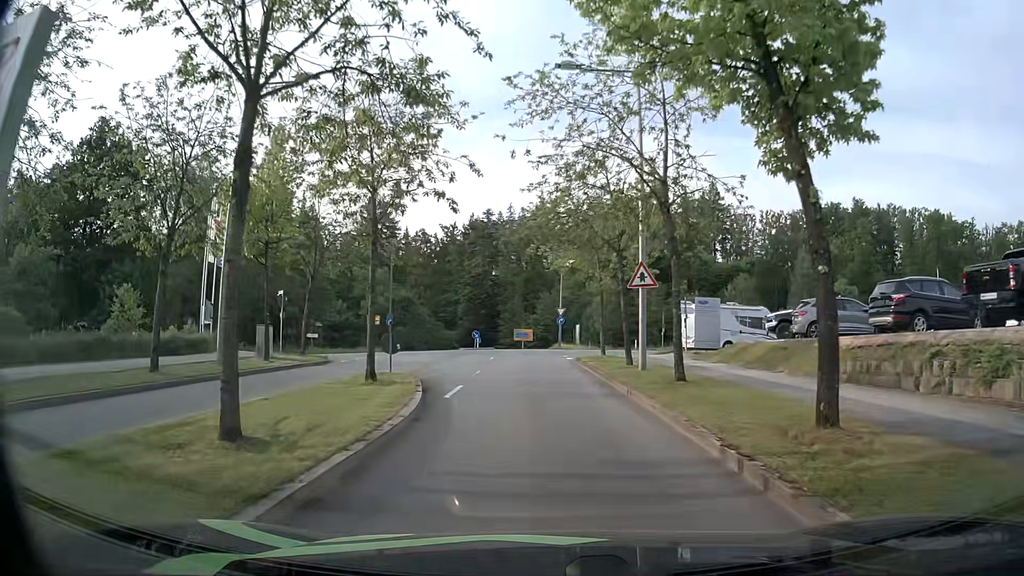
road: residential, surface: asphalt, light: Day
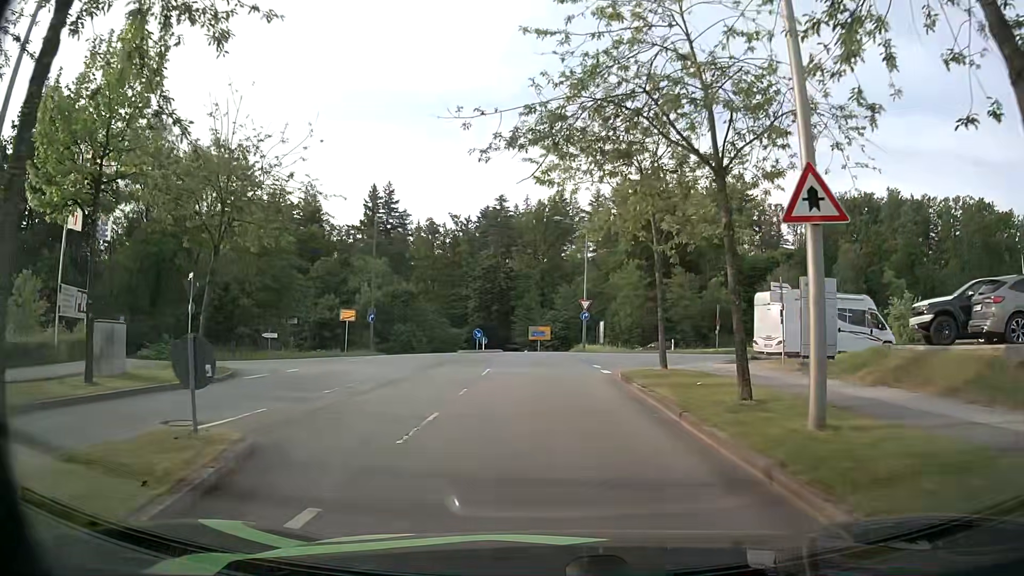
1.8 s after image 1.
(0.0, +11.3) m; 0°
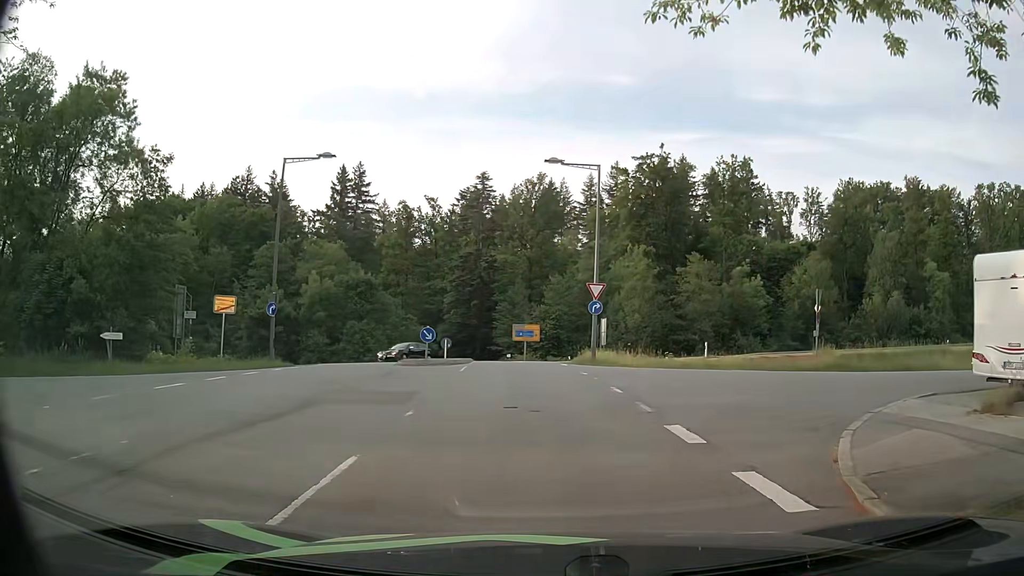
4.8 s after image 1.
(-0.3, +15.6) m; +1°
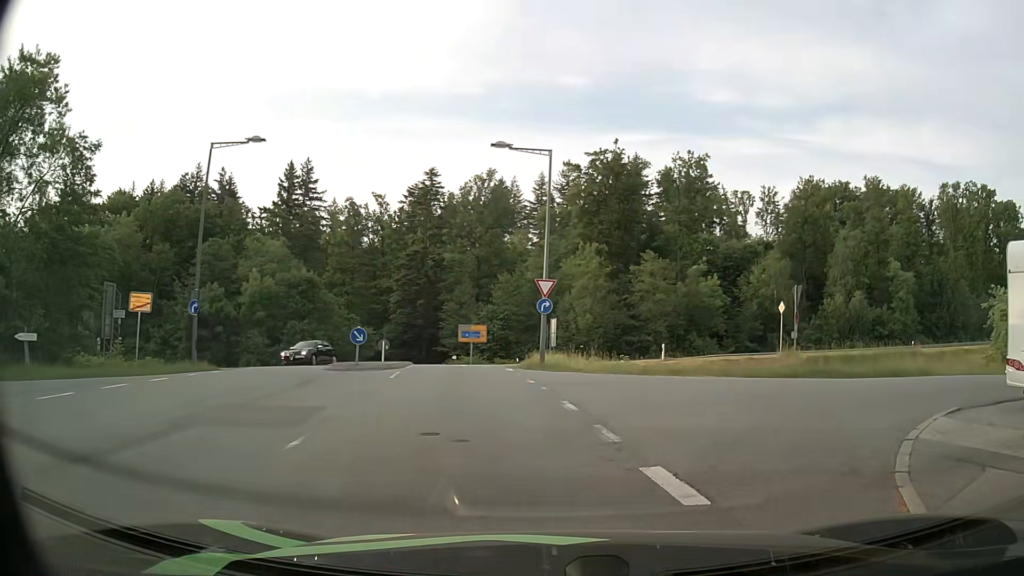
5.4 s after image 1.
(+0.1, +2.8) m; +4°
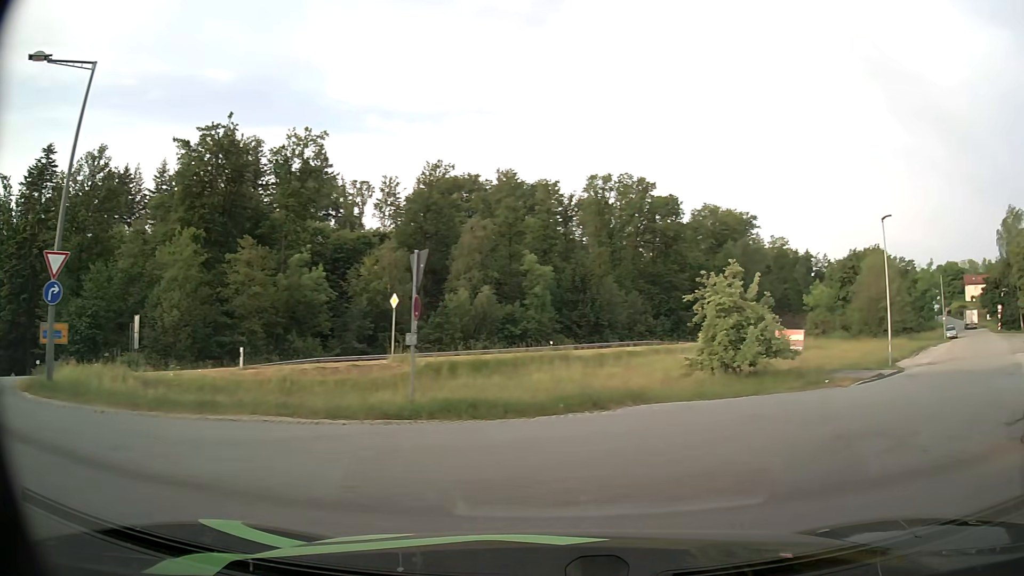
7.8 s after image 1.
(+2.4, +9.3) m; +33°
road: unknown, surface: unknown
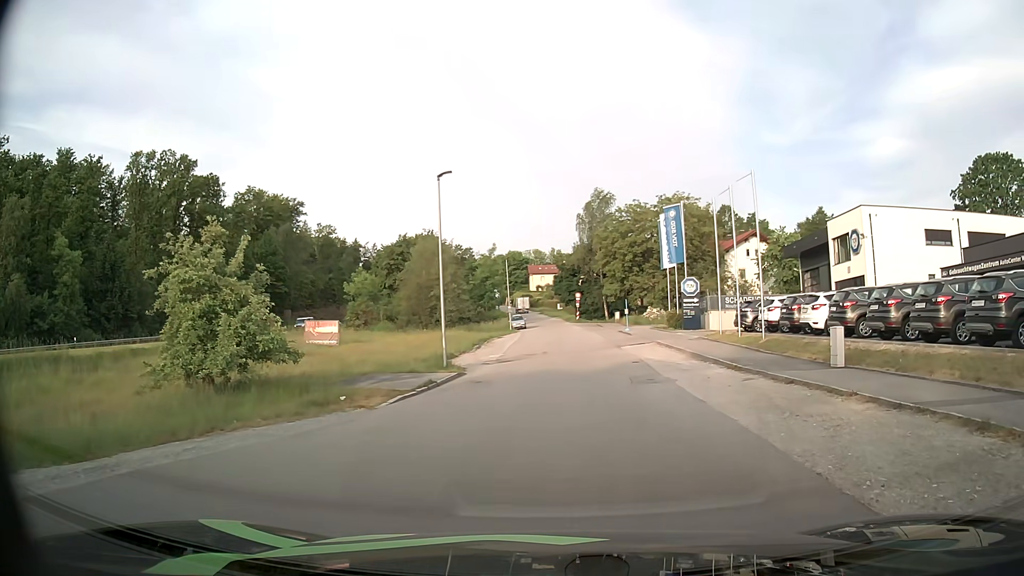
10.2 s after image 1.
(+3.1, +8.1) m; +38°
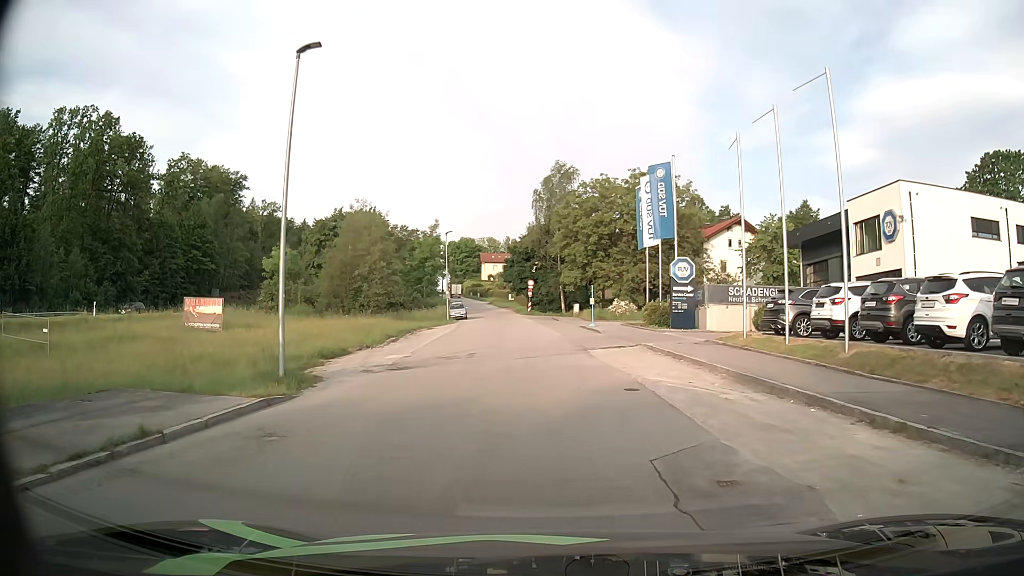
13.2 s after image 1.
(+0.7, +12.2) m; +4°
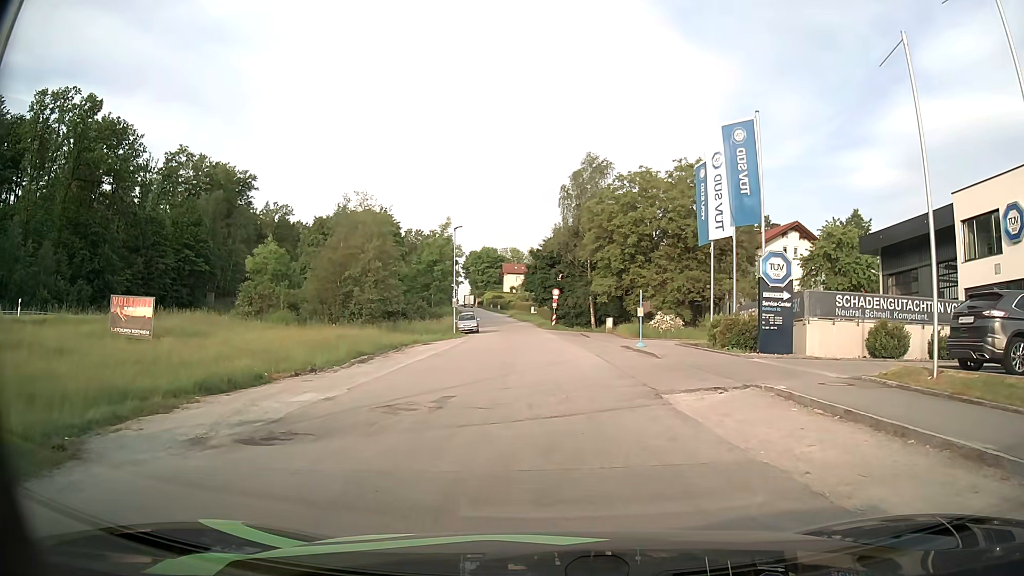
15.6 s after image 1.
(-0.2, +10.4) m; -2°
